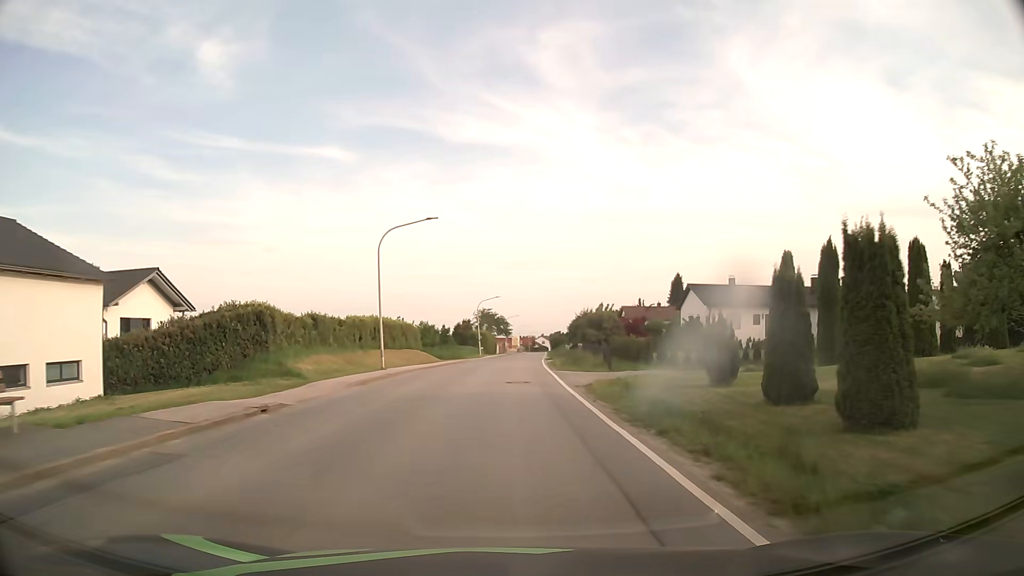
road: secondary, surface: asphalt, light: Day
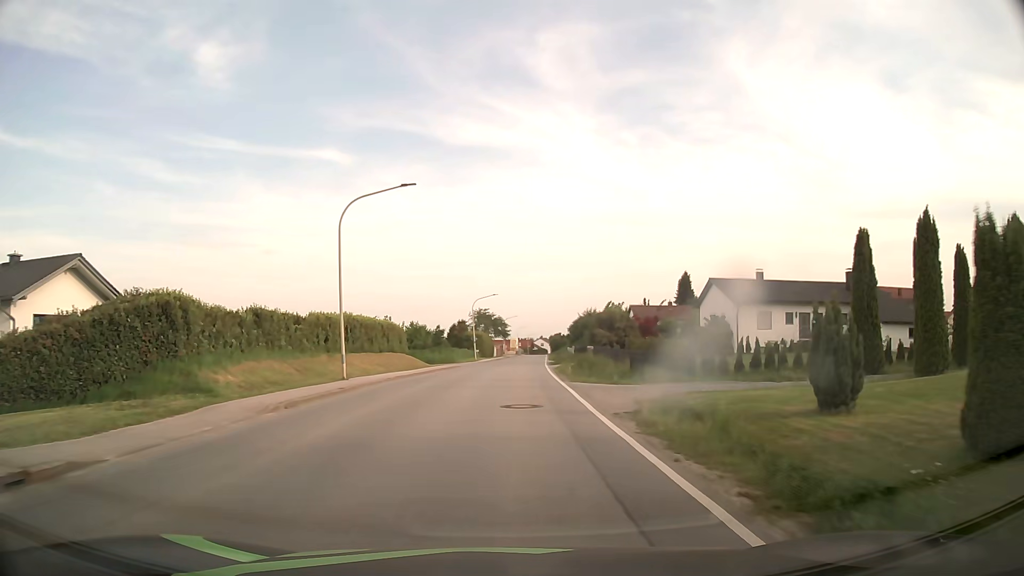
(0.0, +7.6) m; 0°
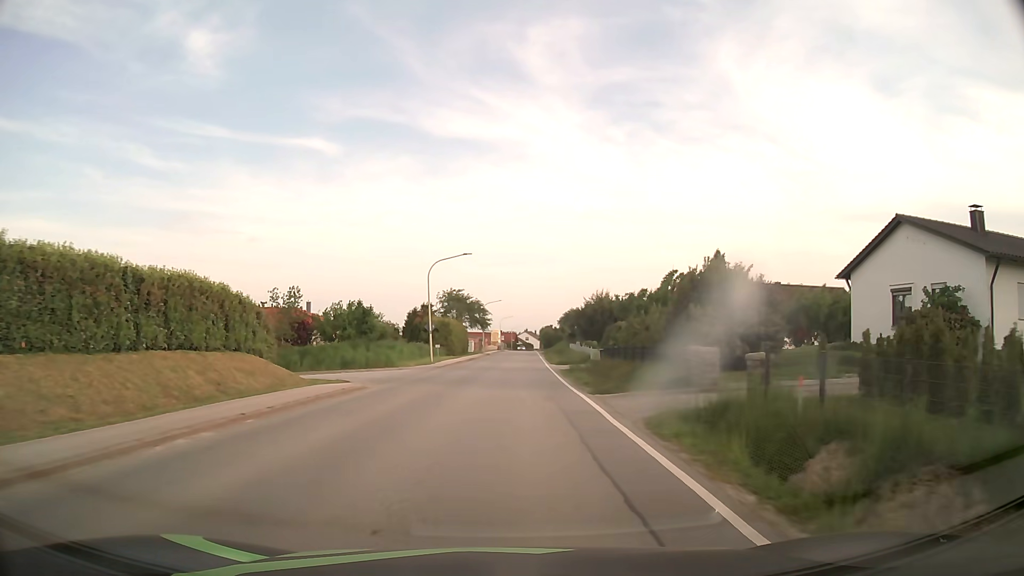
(+0.3, +30.5) m; +2°
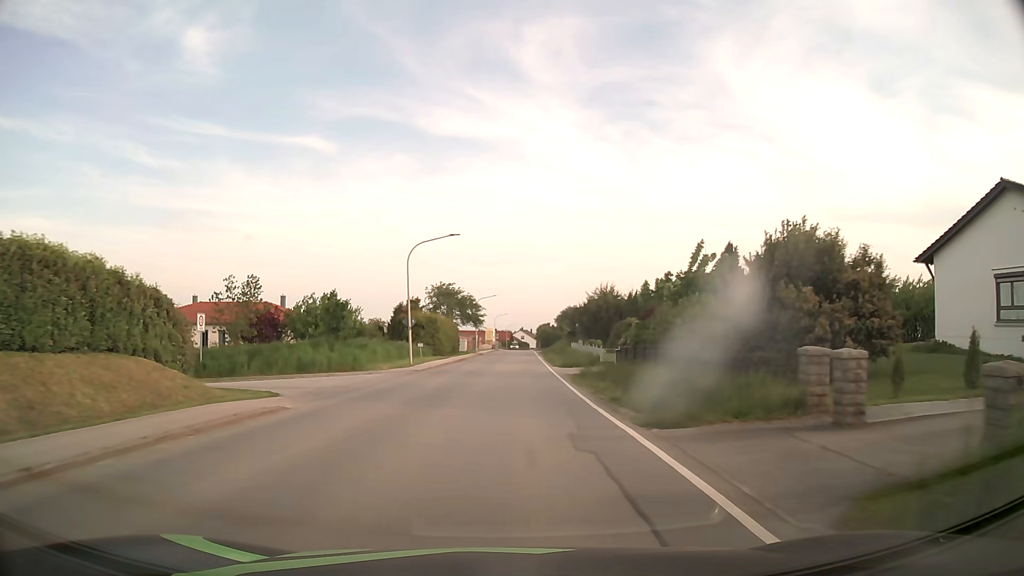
(0.0, +7.7) m; 0°
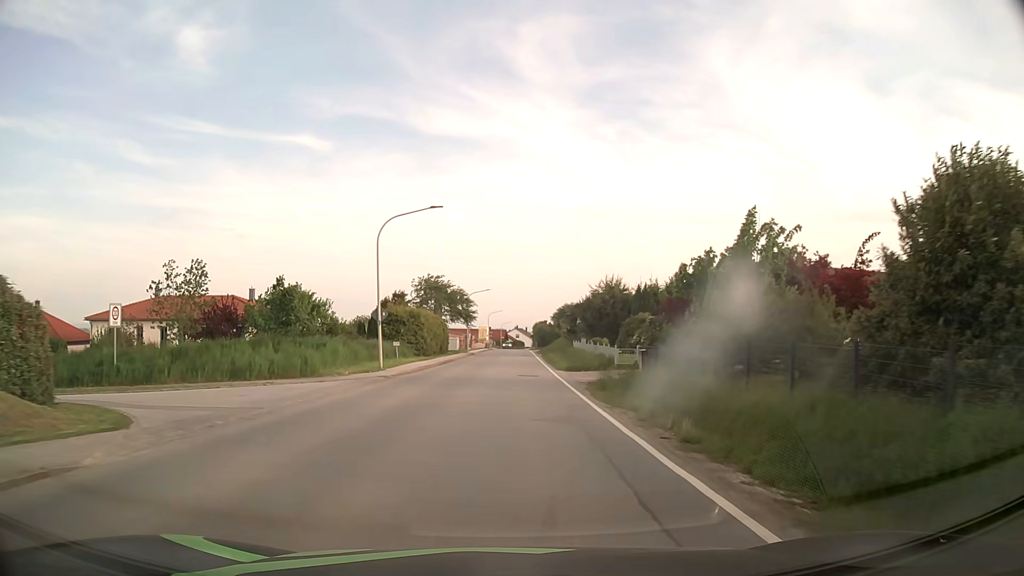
(0.0, +7.7) m; +1°
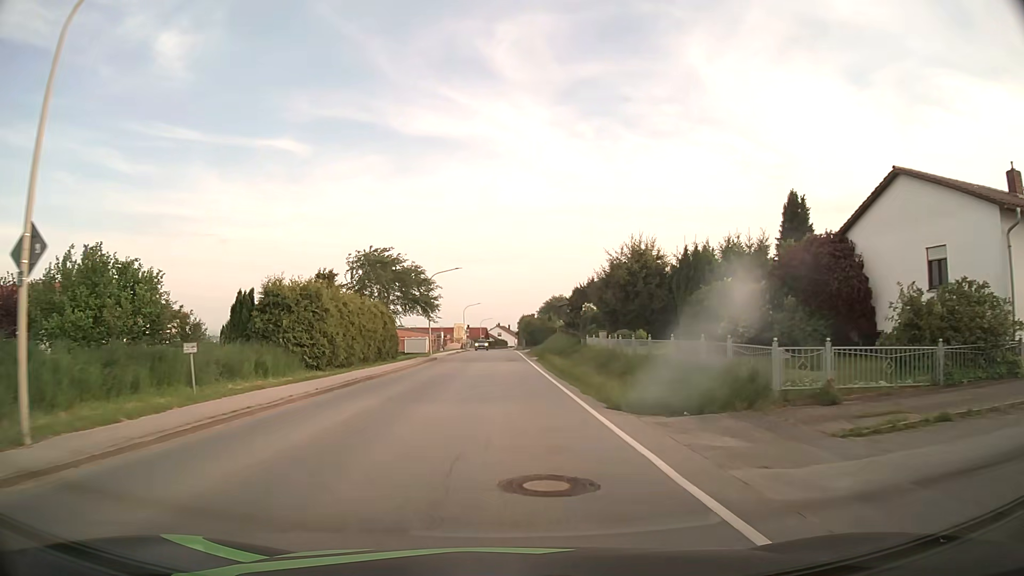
(+0.4, +23.0) m; +2°
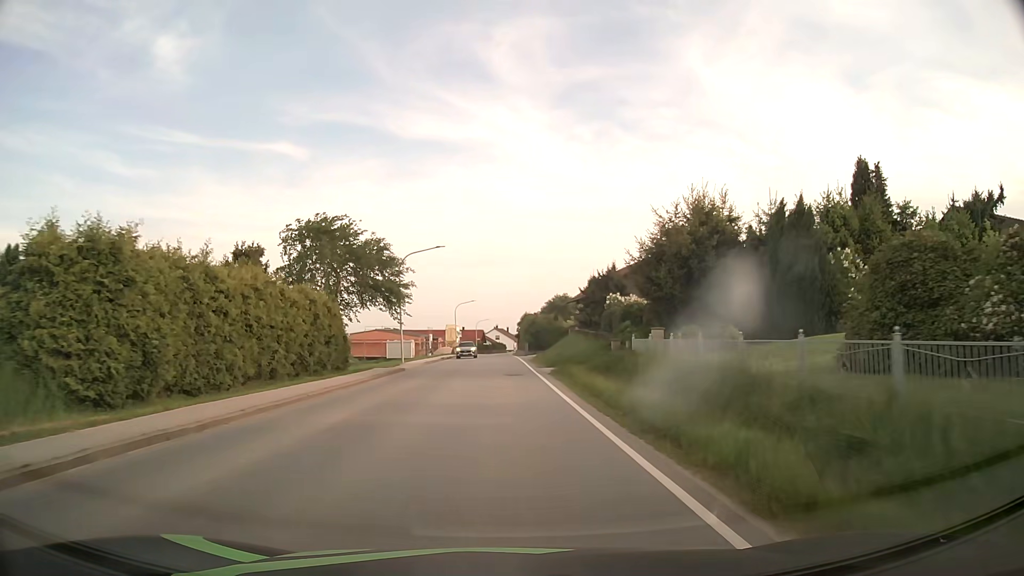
(0.0, +15.3) m; 0°
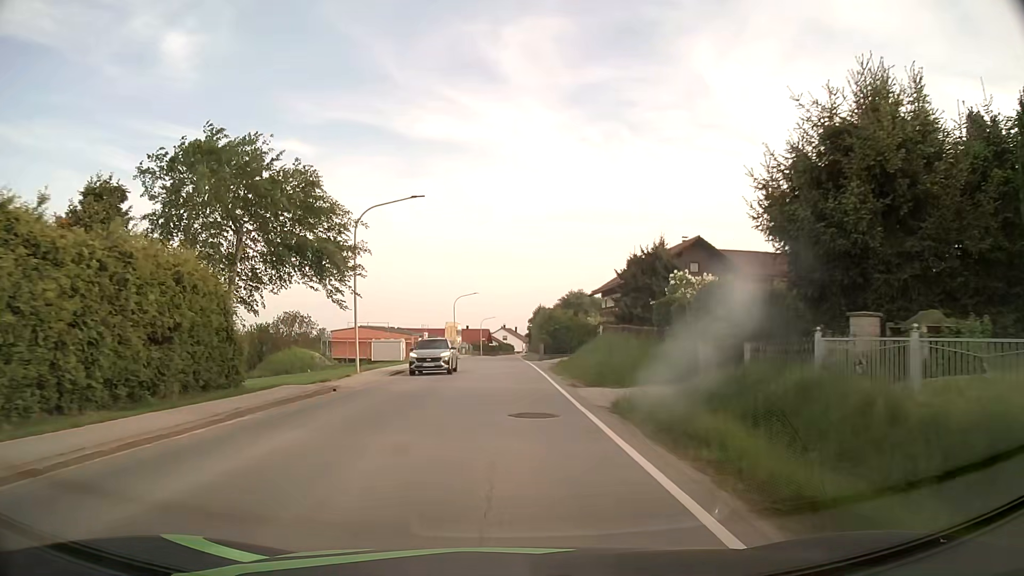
(0.0, +15.2) m; 0°
(0, +10) (0, +20) (0, +30) (-1, +40) (-1, +50) (-1, +60) (-1, +70) (-1, +80) (-1, +90) (-1, +100) m
